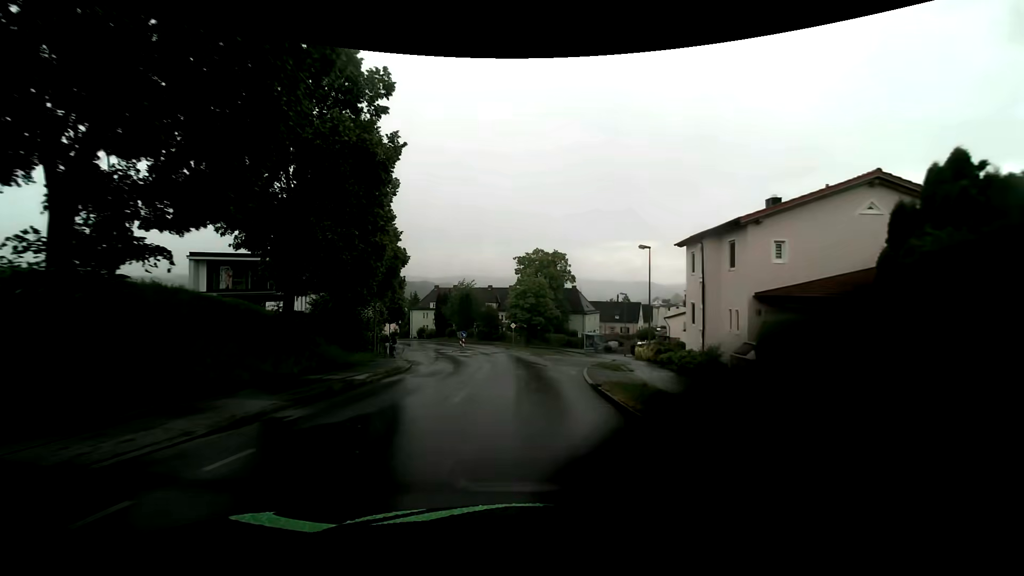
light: Day
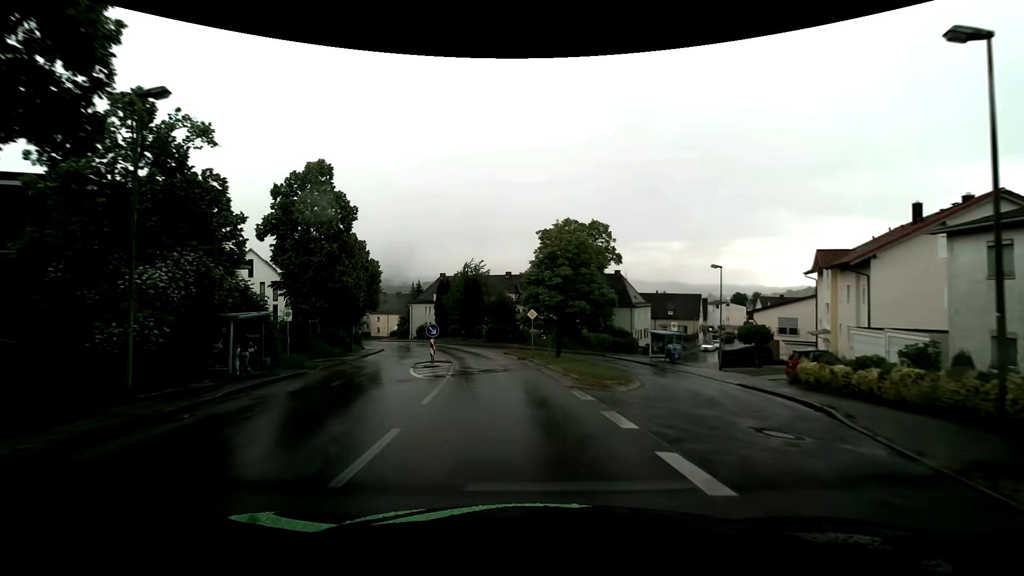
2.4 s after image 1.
(-0.4, +24.0) m; -3°
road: residential
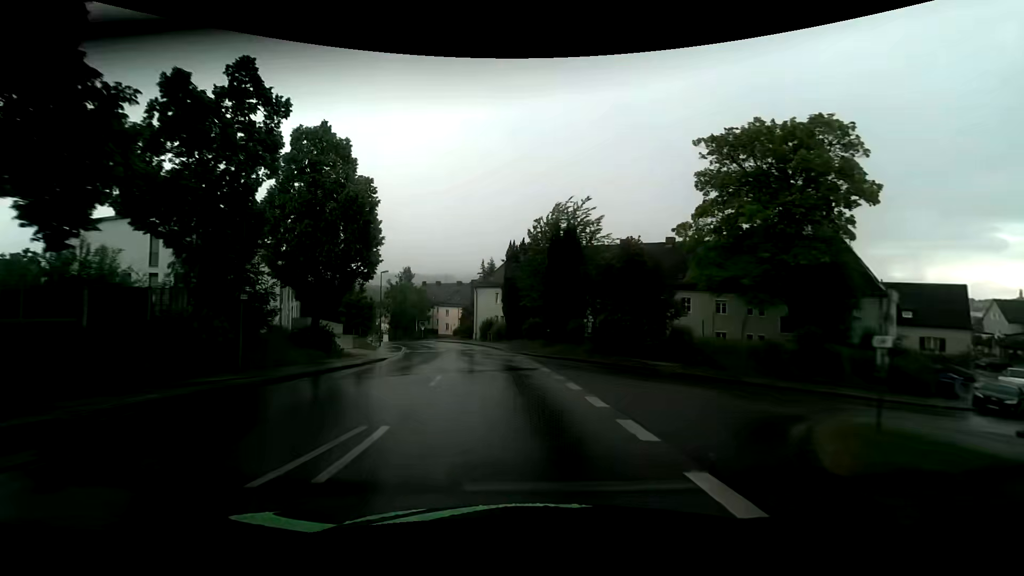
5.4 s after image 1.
(-2.9, +31.6) m; -10°
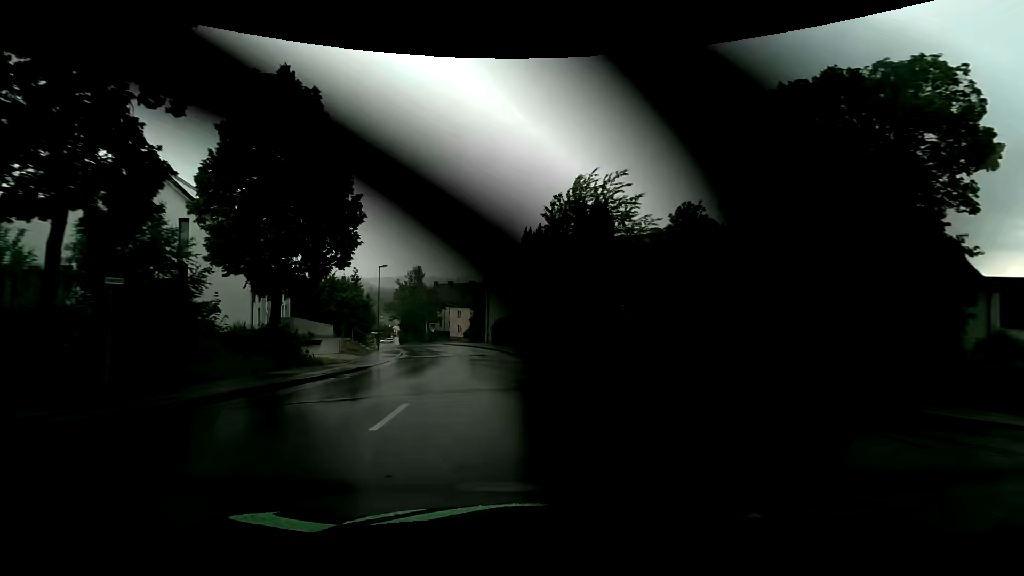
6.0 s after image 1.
(-0.1, +6.5) m; -2°
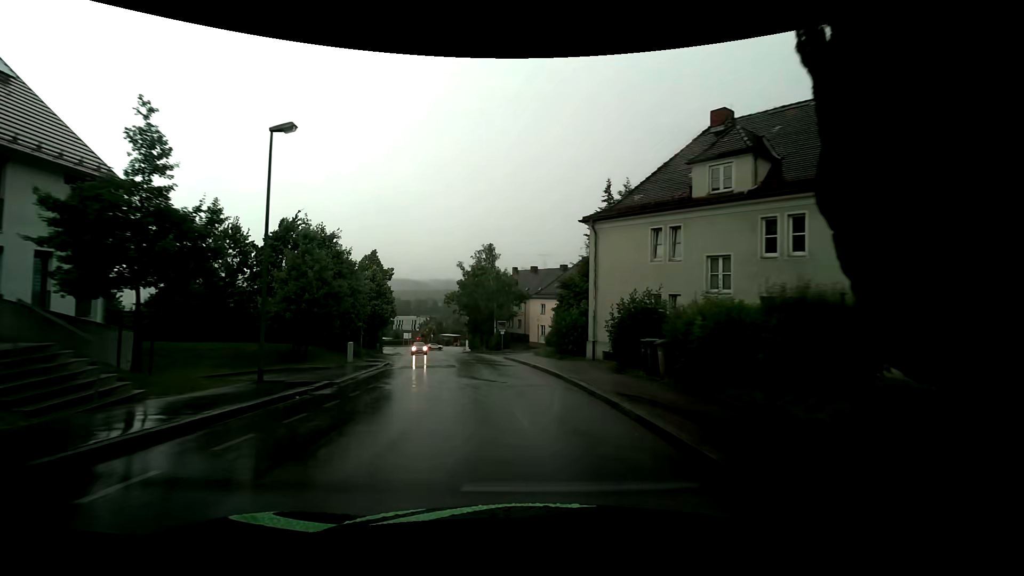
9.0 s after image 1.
(-3.2, +33.1) m; -11°
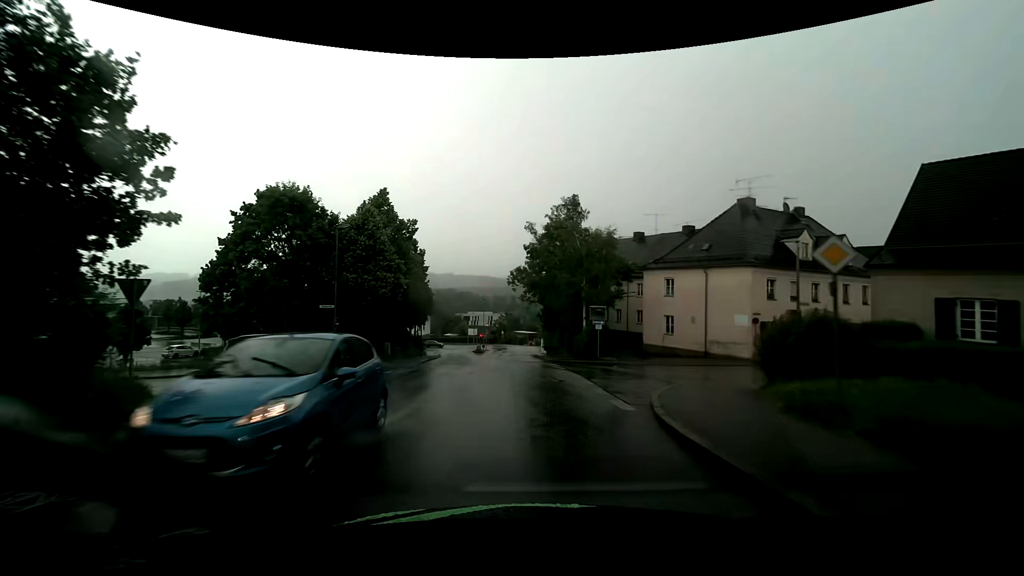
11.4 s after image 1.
(-2.3, +26.5) m; -9°
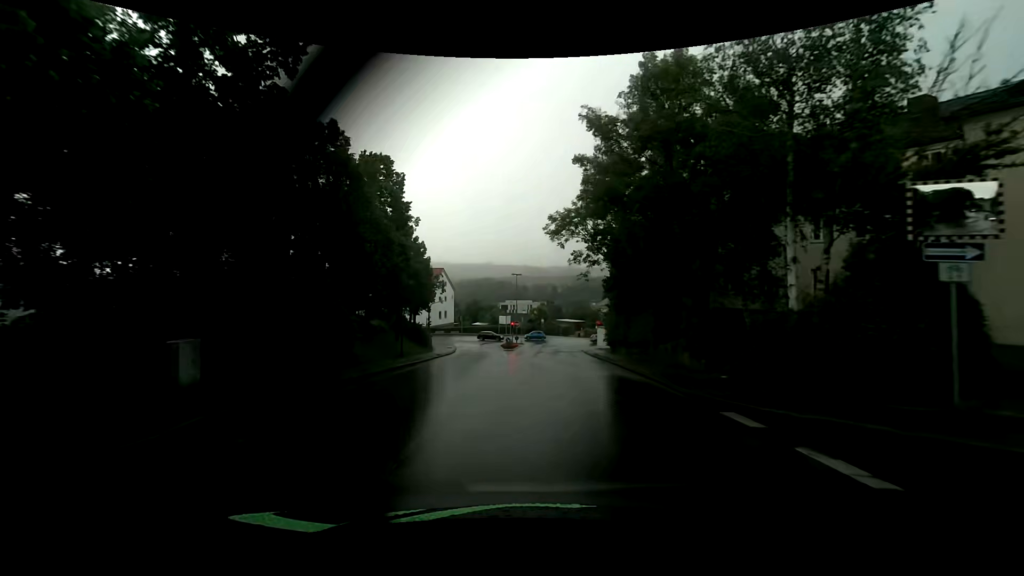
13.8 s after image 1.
(-1.0, +25.5) m; -5°
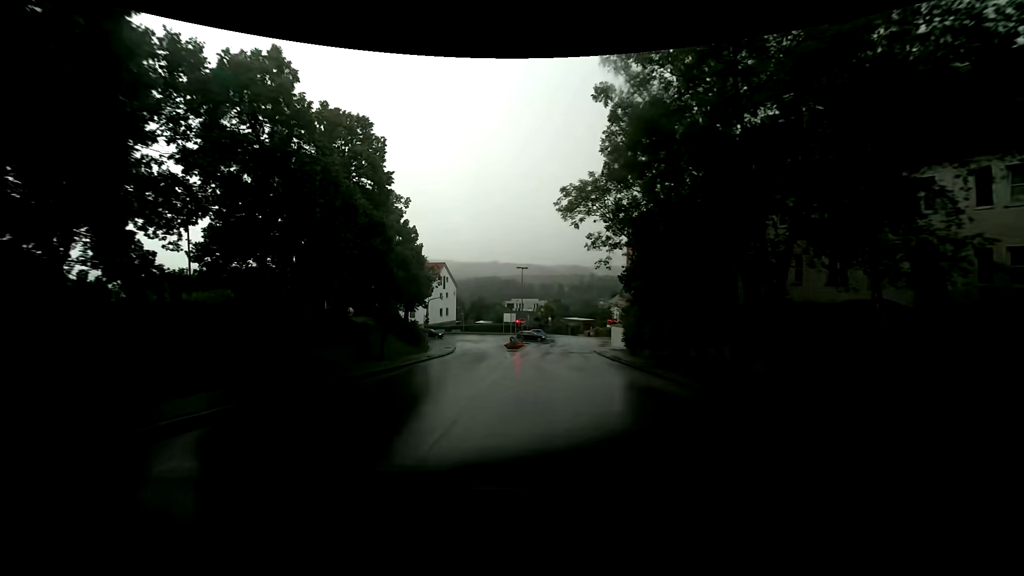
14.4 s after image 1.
(0.0, +6.0) m; -1°
(0, +10) (0, +20) (0, +30) (0, +40) (+1, +50) (+1, +60) (+2, +70) (-3, +78) (-12, +82) (-22, +85) m
